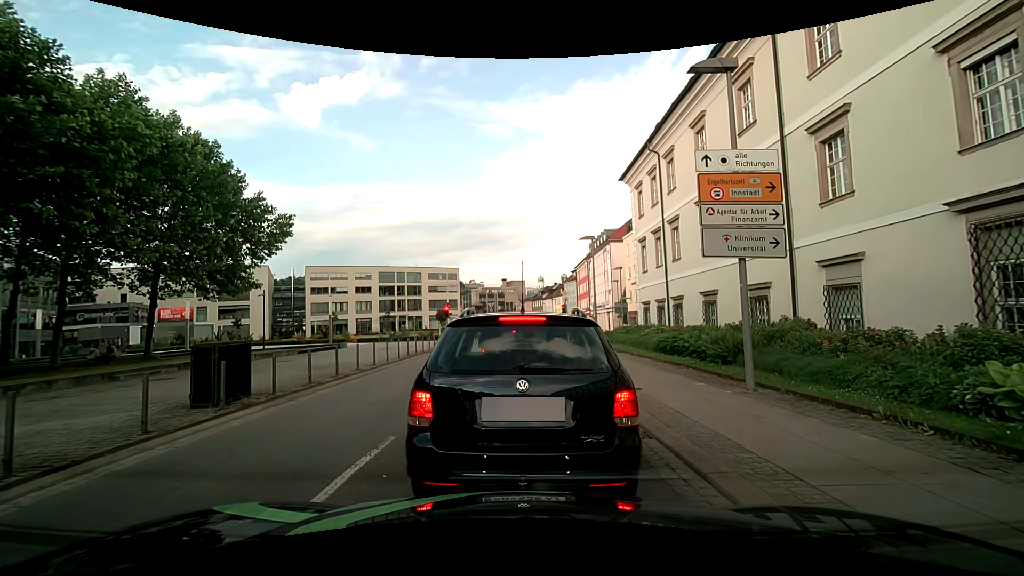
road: tertiary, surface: asphalt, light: Day
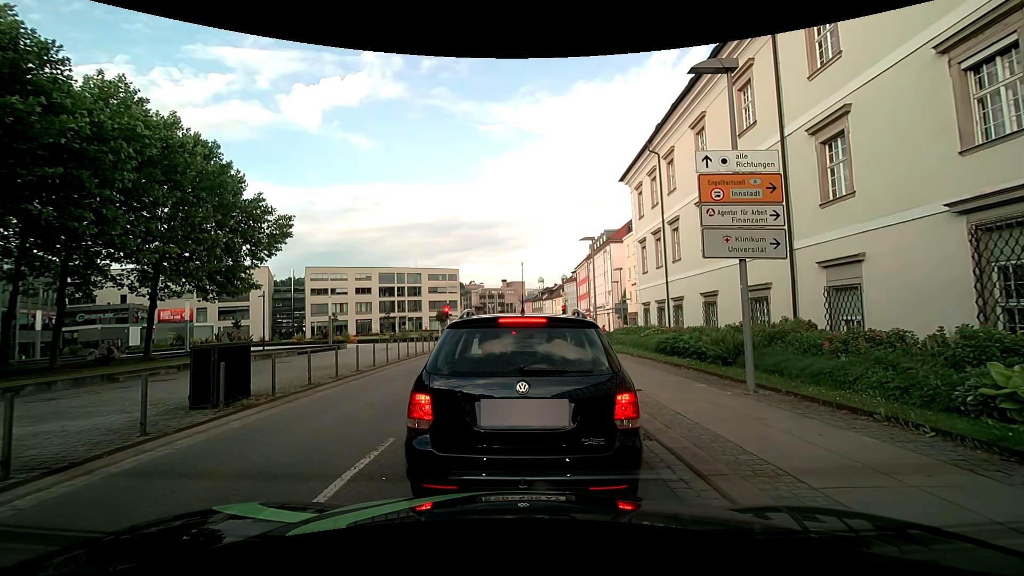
(0.0, +0.1) m; 0°
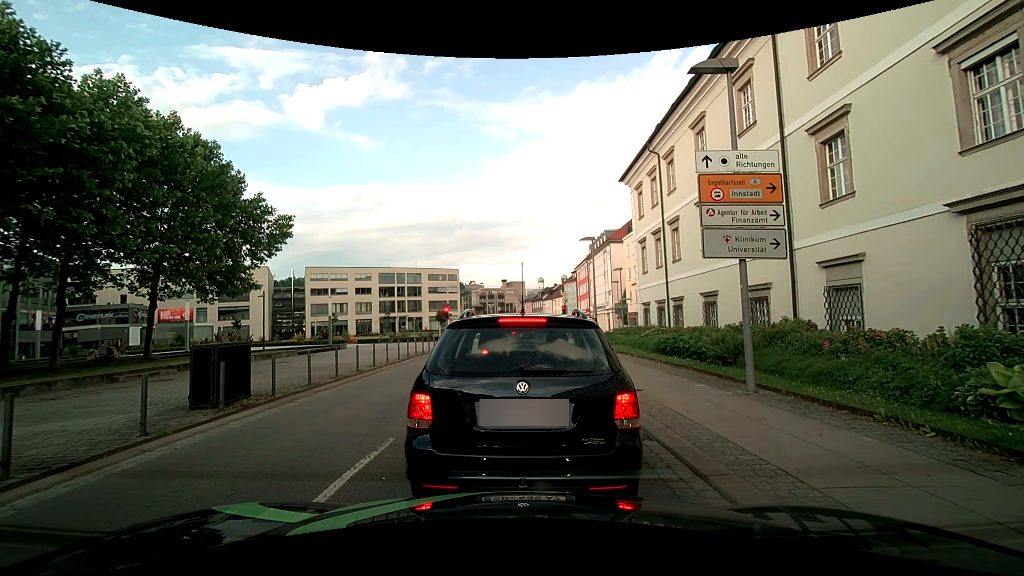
(0.0, +0.1) m; 0°
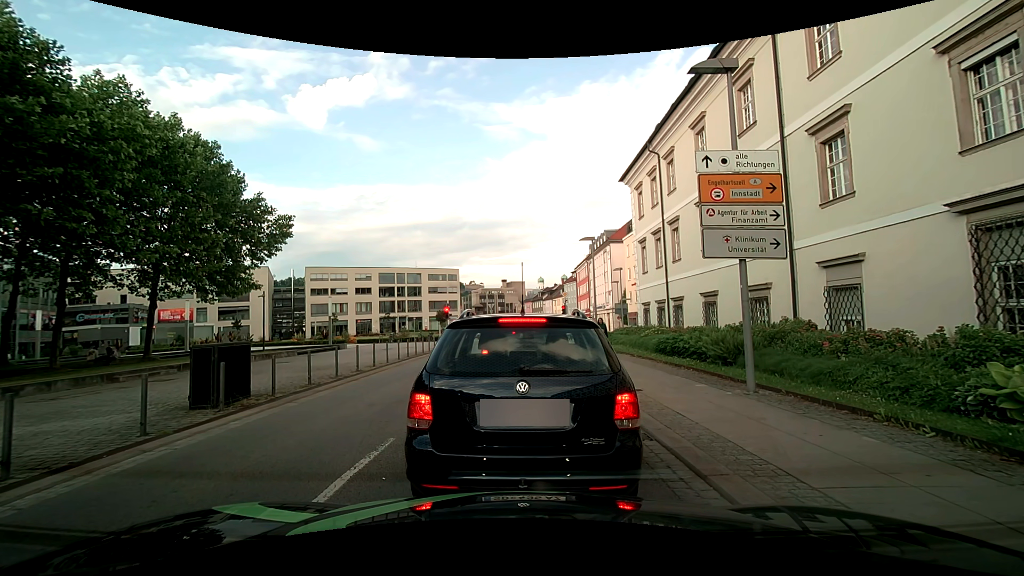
(0.0, 0.0) m; 0°
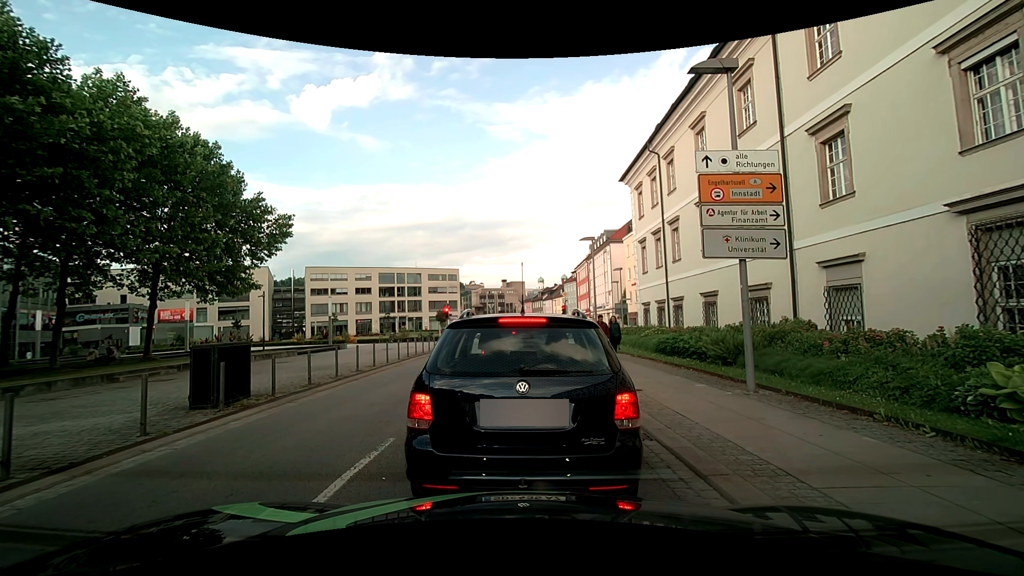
(0.0, 0.0) m; 0°
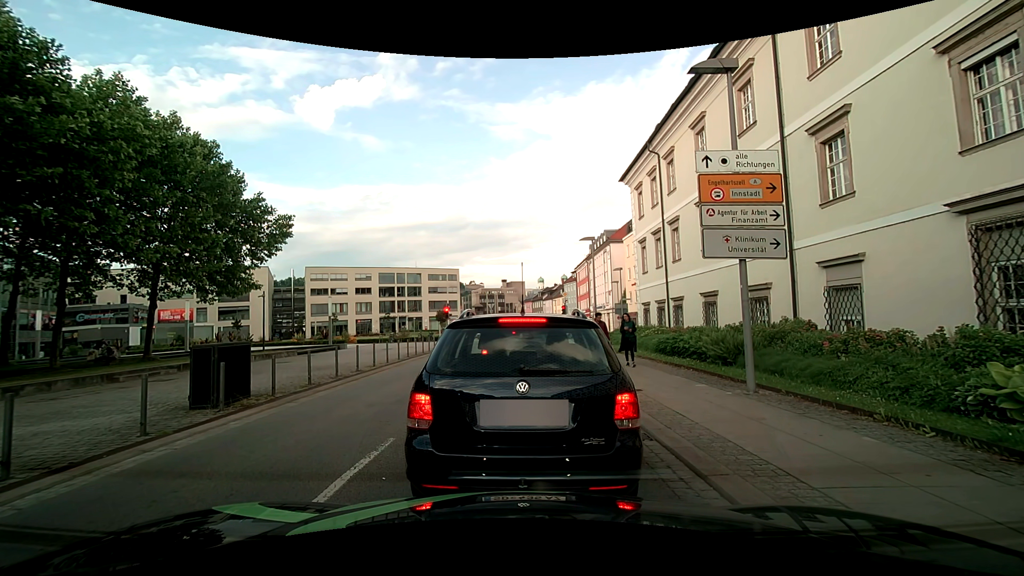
(0.0, 0.0) m; 0°
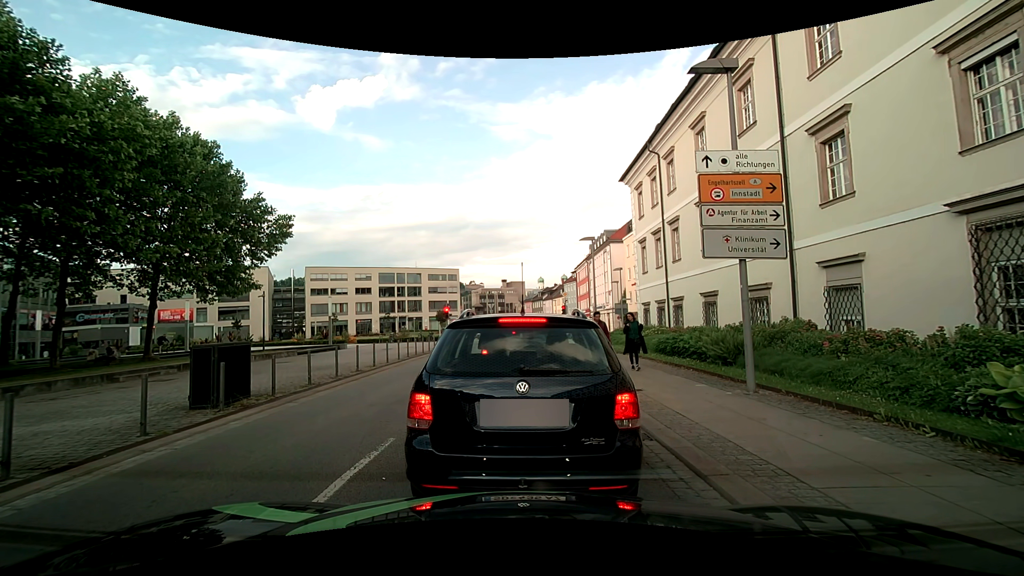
(0.0, 0.0) m; 0°
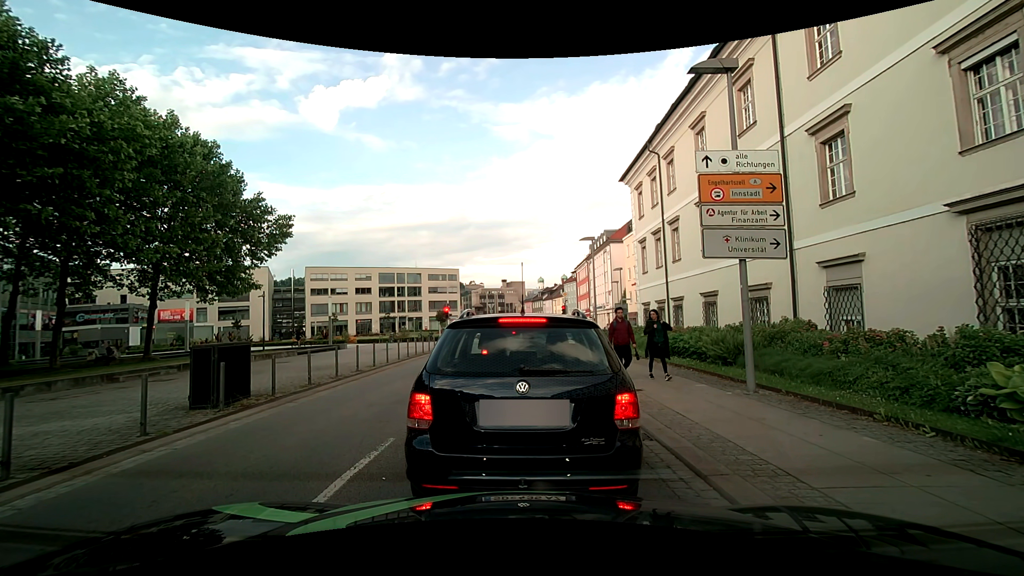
(0.0, 0.0) m; 0°
